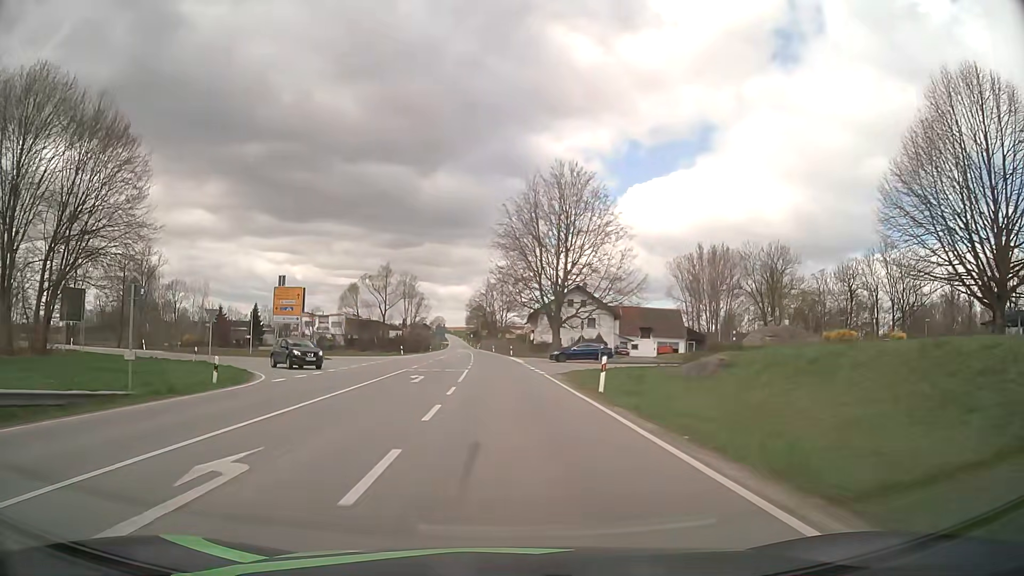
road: secondary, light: Day
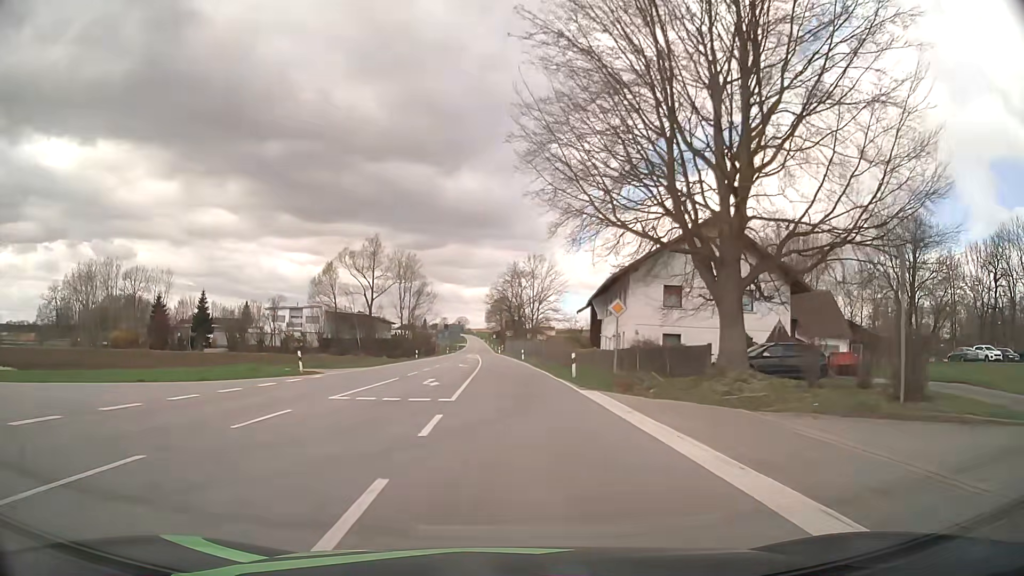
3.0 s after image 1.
(-1.2, +45.5) m; -3°
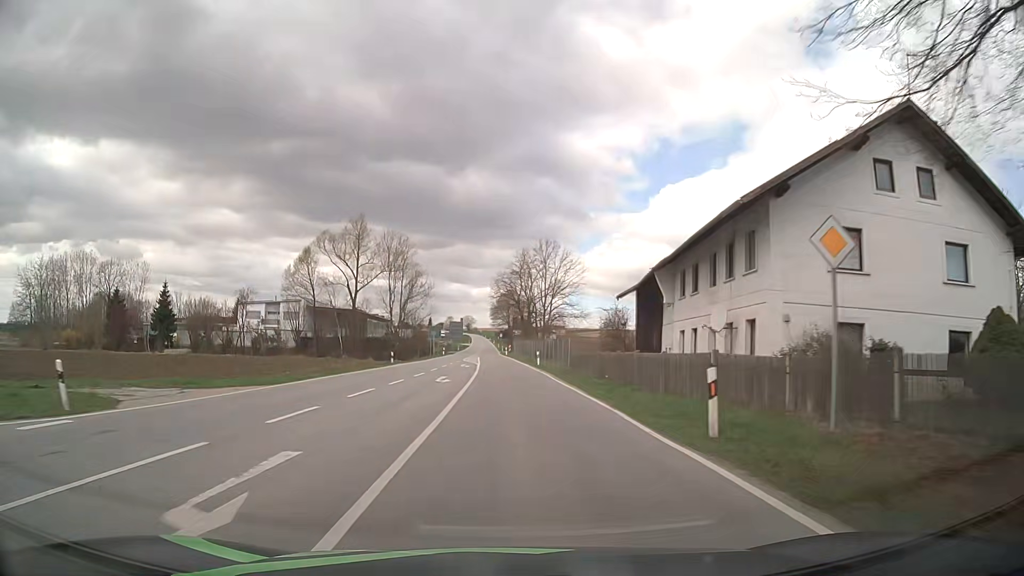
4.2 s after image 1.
(0.0, +18.4) m; 0°
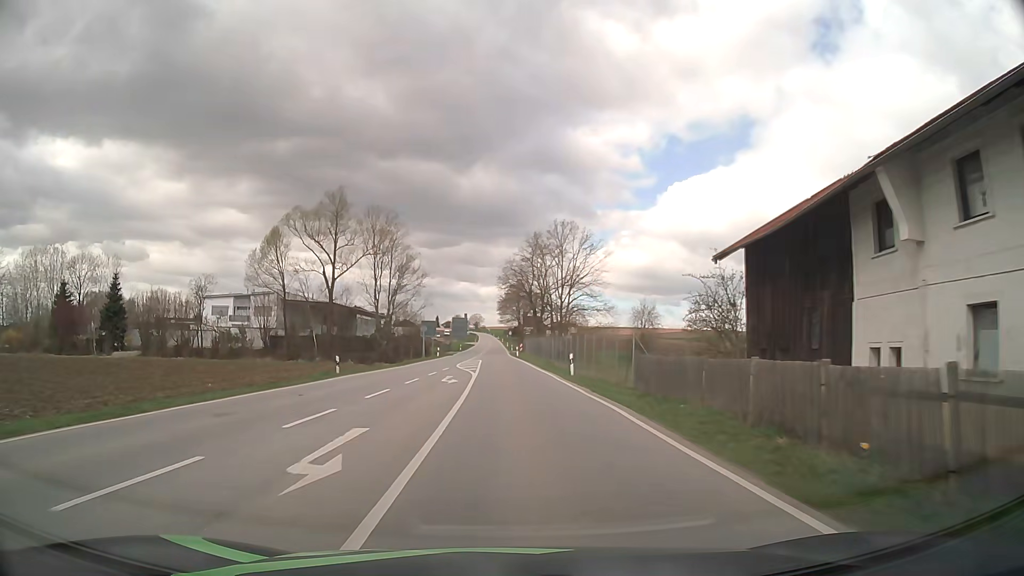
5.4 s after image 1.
(-0.2, +18.5) m; -1°
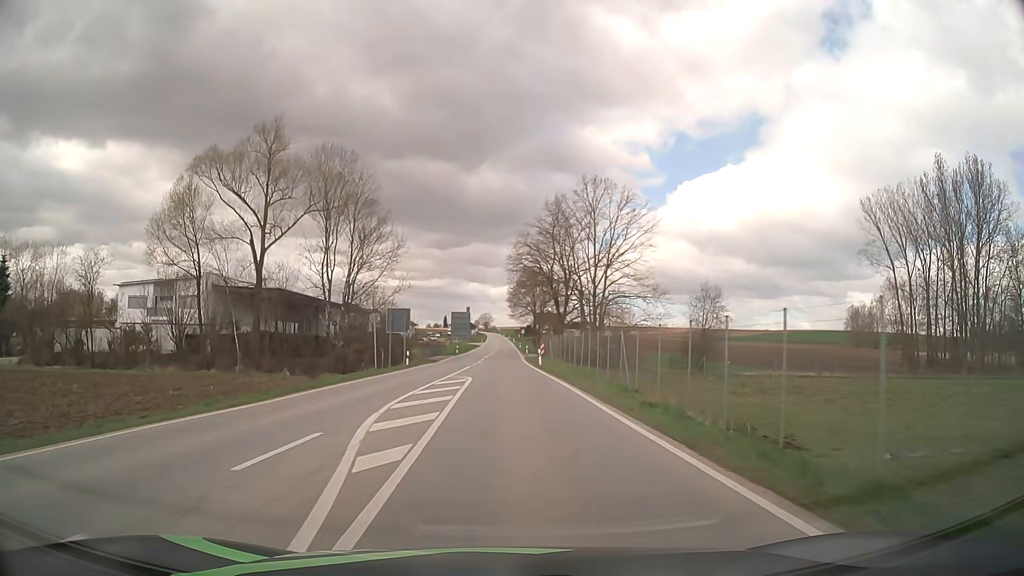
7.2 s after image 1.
(-0.3, +28.1) m; -1°
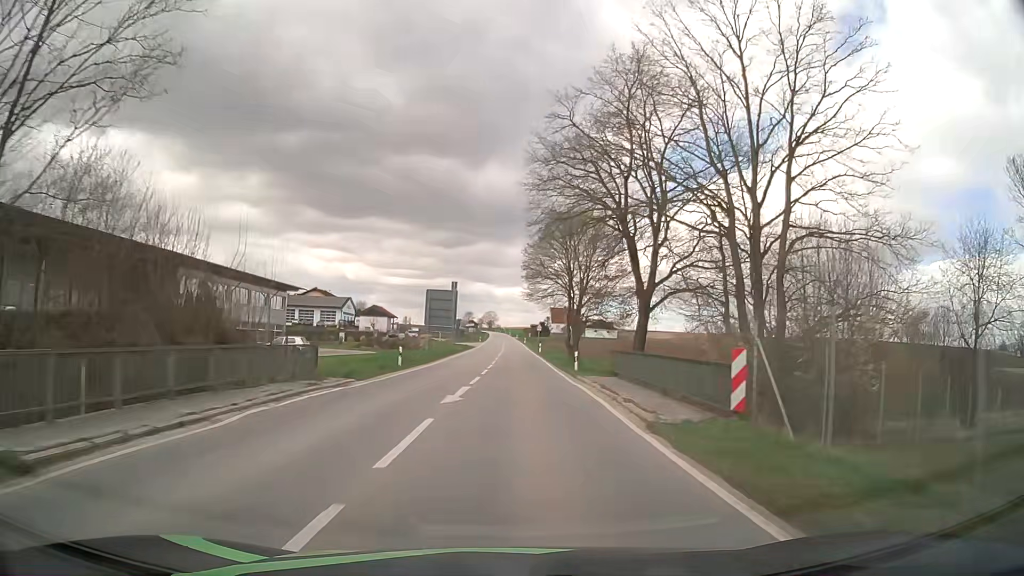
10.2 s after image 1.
(-0.5, +47.5) m; -1°
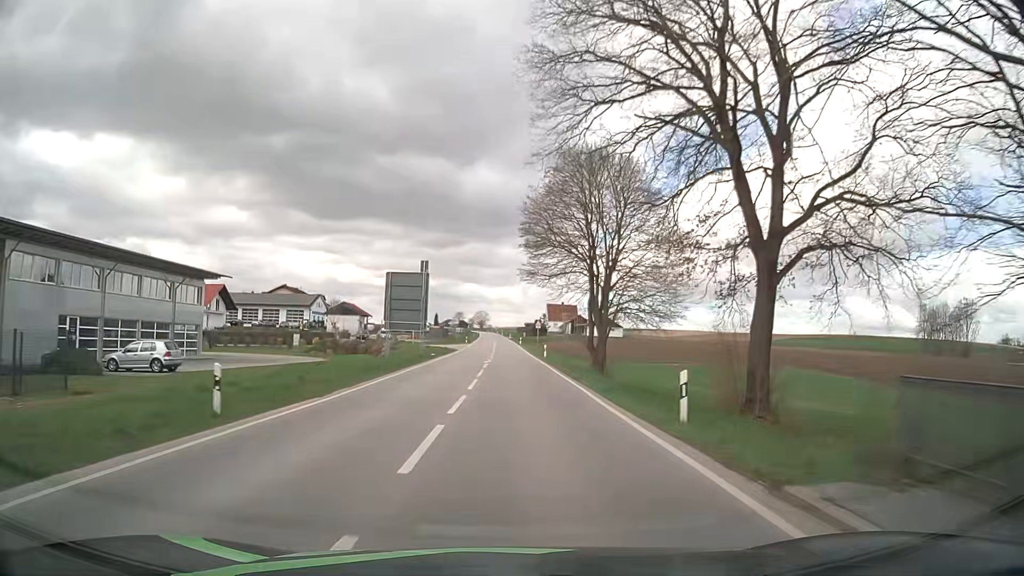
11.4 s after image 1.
(+0.1, +19.9) m; +1°
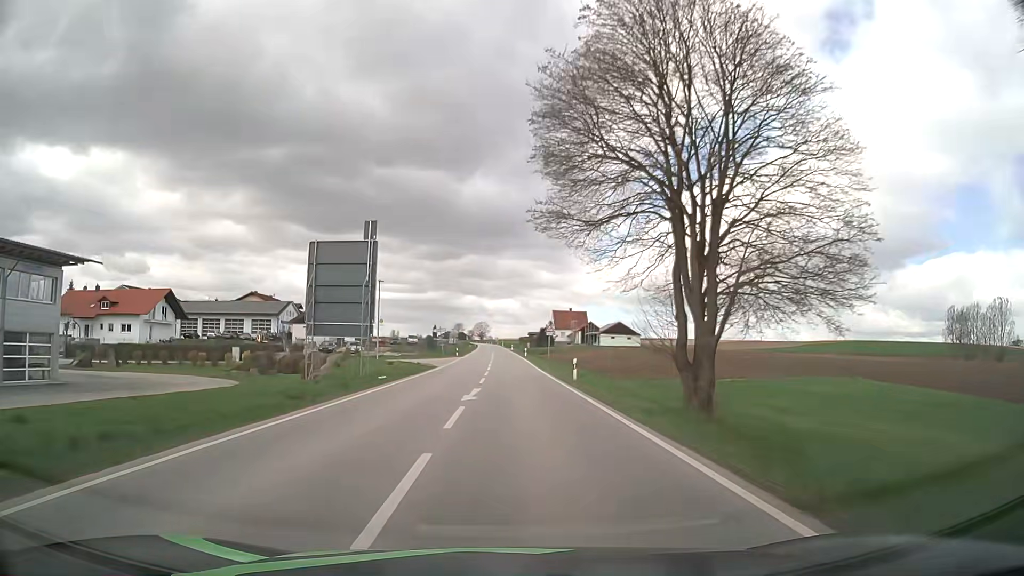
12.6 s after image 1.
(+0.1, +20.6) m; 0°
(0, +10) (0, +20) (0, +30) (0, +40) (0, +50) (0, +60) (0, +70) (0, +80) (0, +90) (0, +100) m
